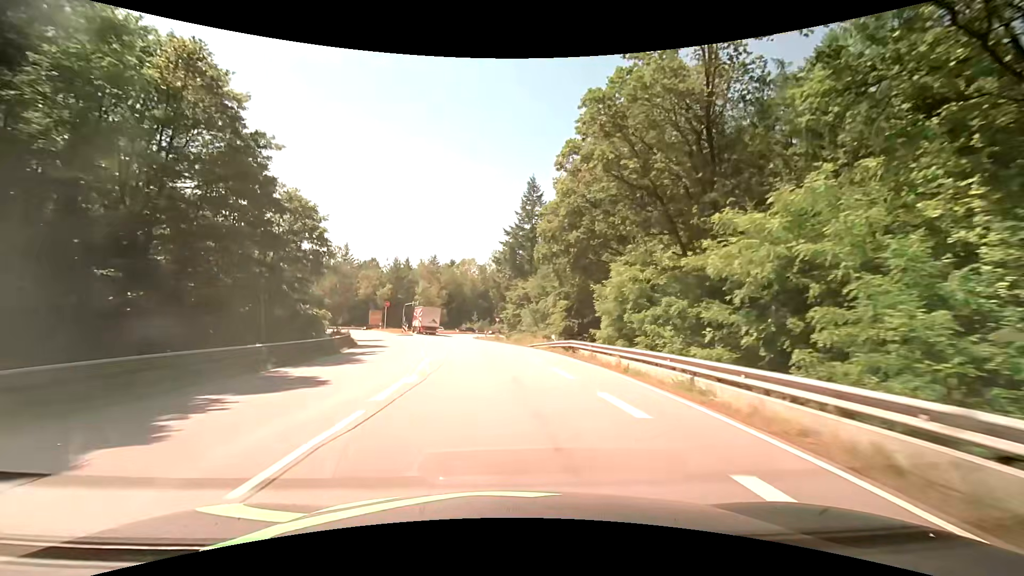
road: secondary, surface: asphalt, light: Day
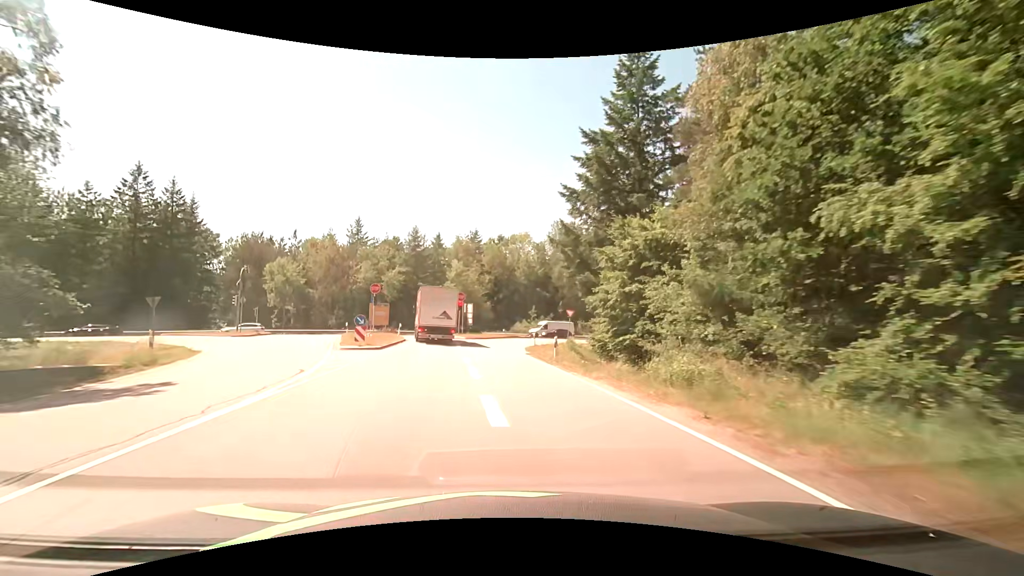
(-1.7, +36.3) m; -6°
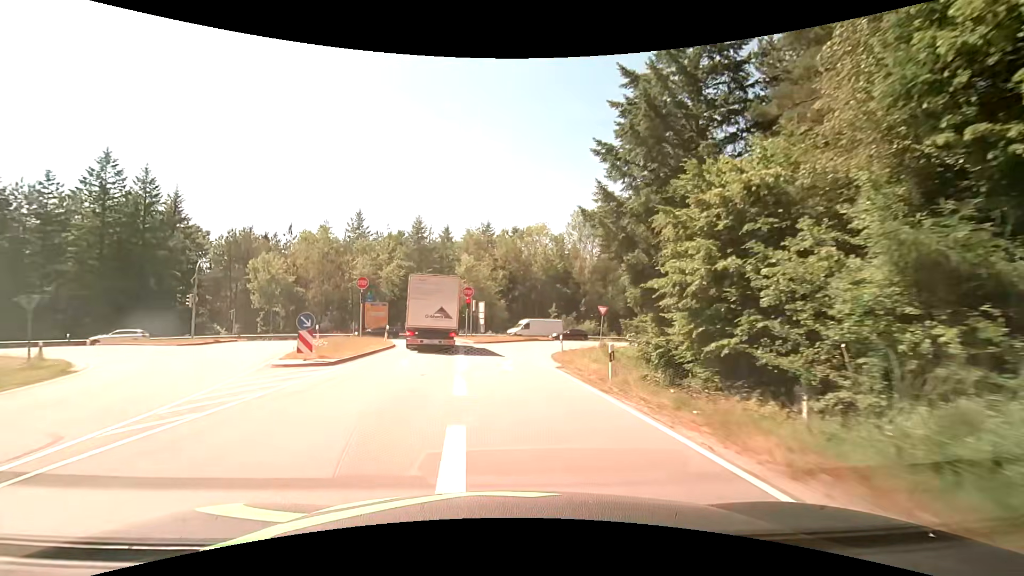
(-0.1, +8.8) m; -2°
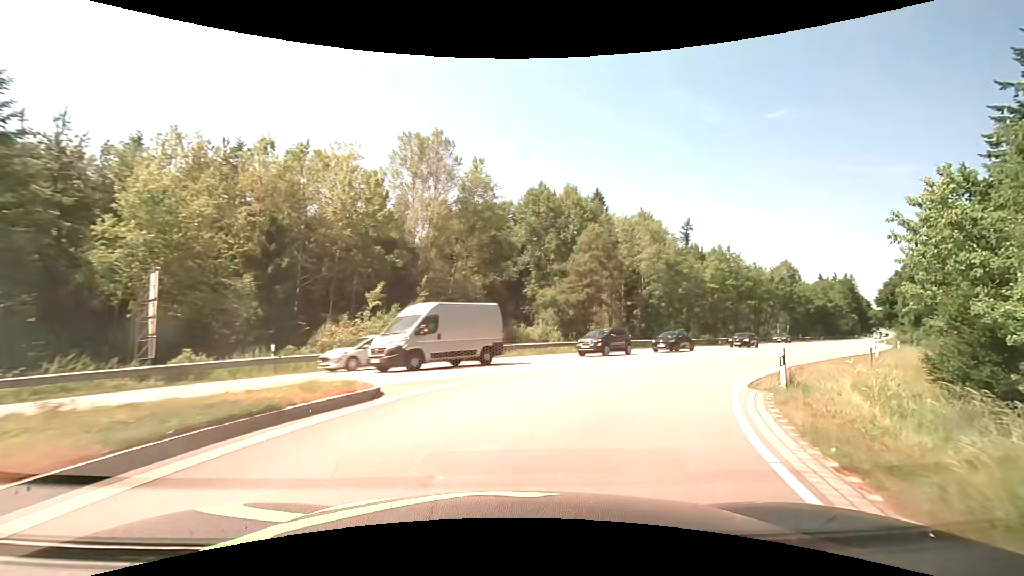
(+2.2, +36.7) m; +19°
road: secondary_link
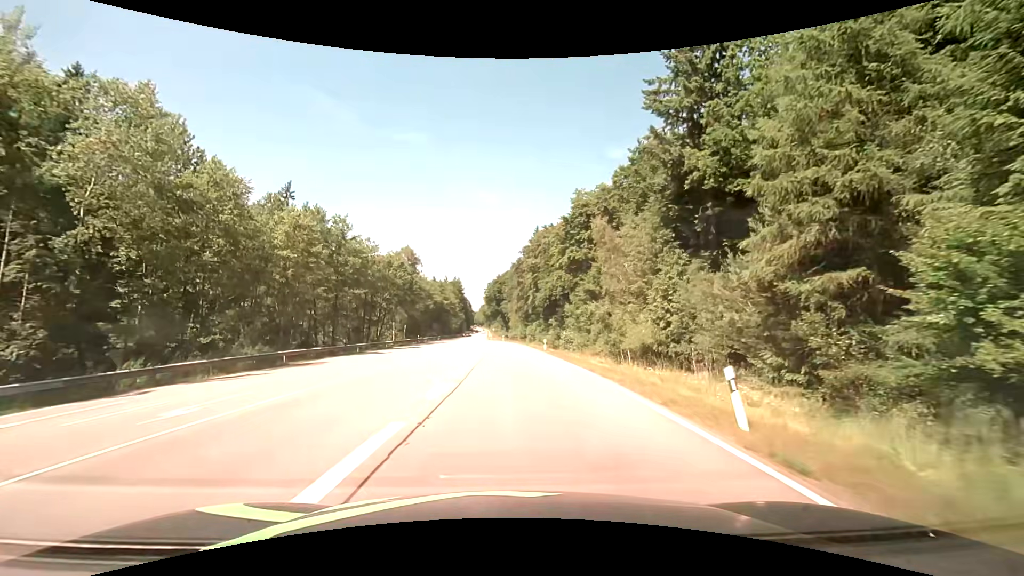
(+16.5, +30.5) m; +43°
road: secondary
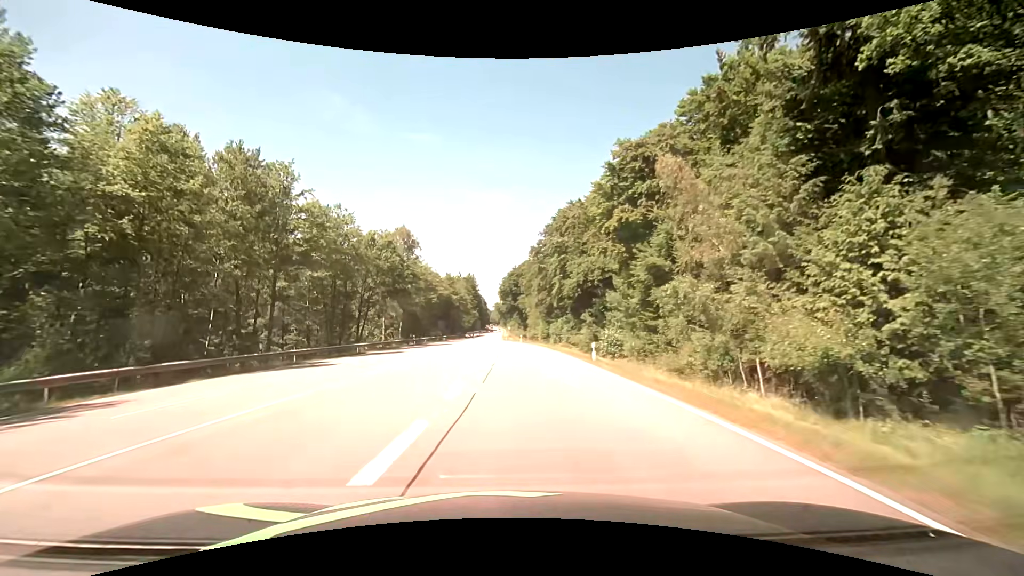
(-0.1, +18.5) m; -1°
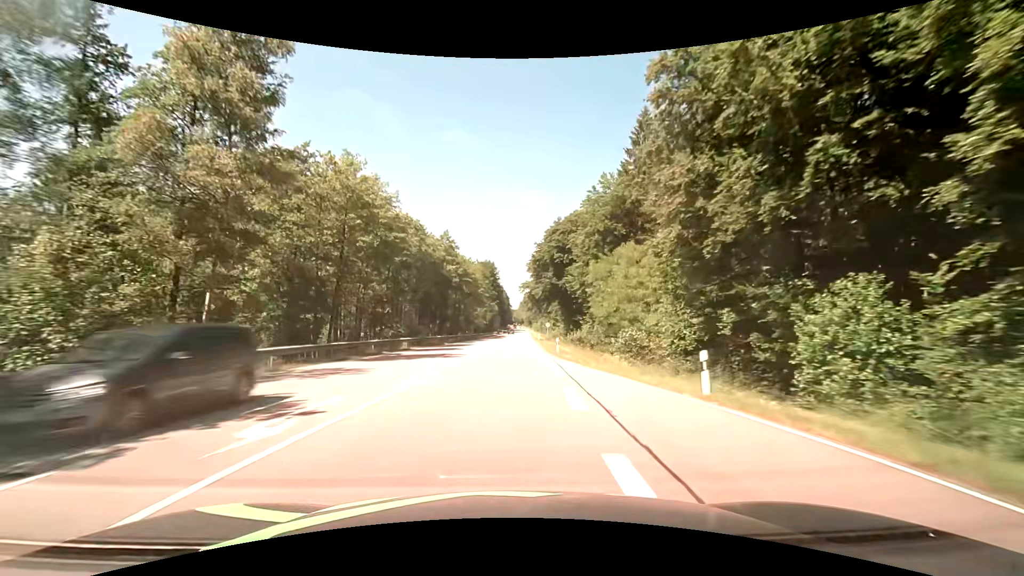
(-2.3, +56.9) m; -3°
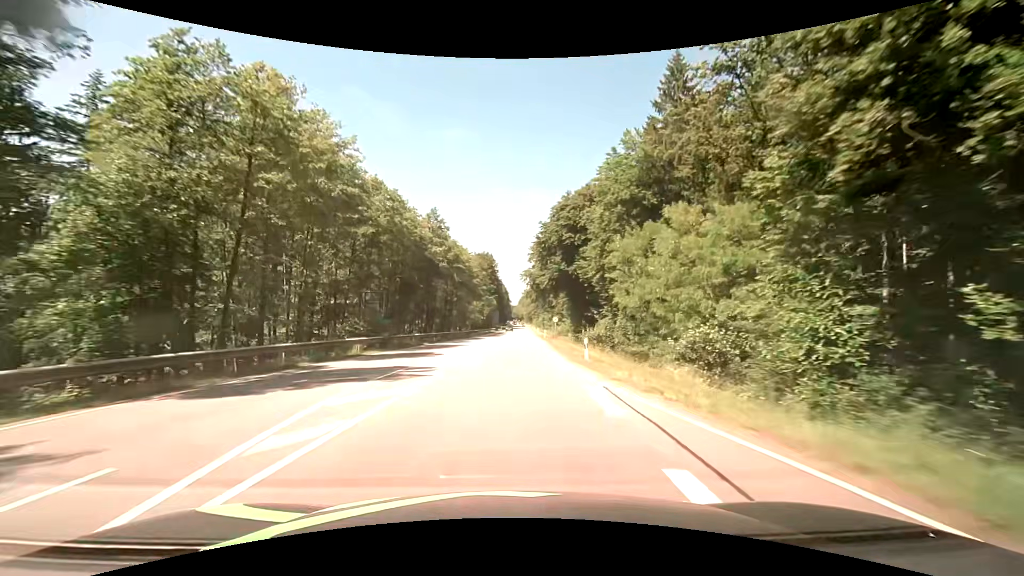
(-0.1, +12.6) m; 0°
(0, +10) (0, +20) (+1, +30) (+1, +40) (+1, +50) (+2, +60) (+2, +70) (+3, +80) (+3, +90) (+3, +100) m
